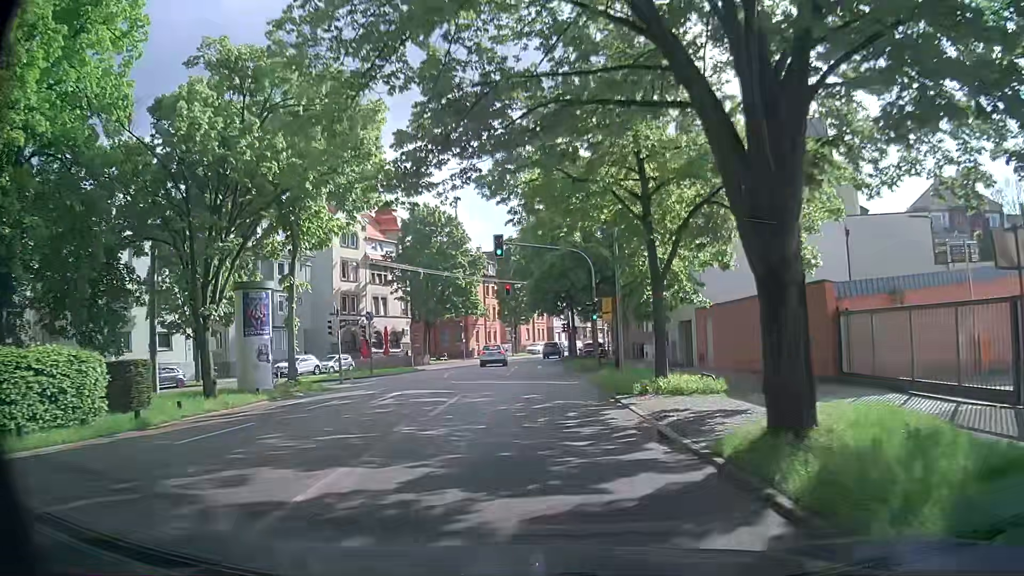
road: secondary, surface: asphalt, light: Day
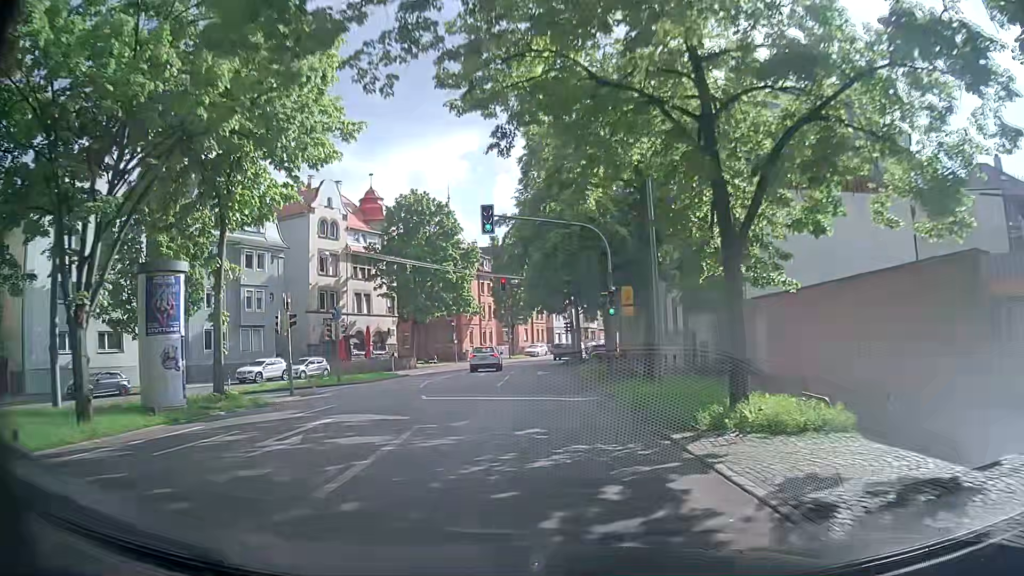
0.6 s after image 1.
(0.0, +6.7) m; 0°
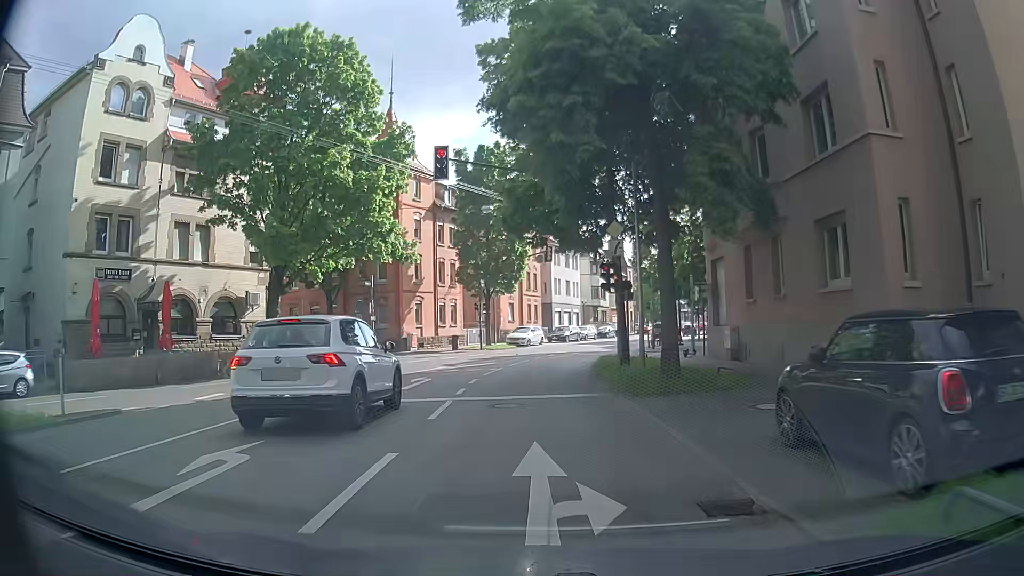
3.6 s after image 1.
(+0.6, +31.7) m; +1°
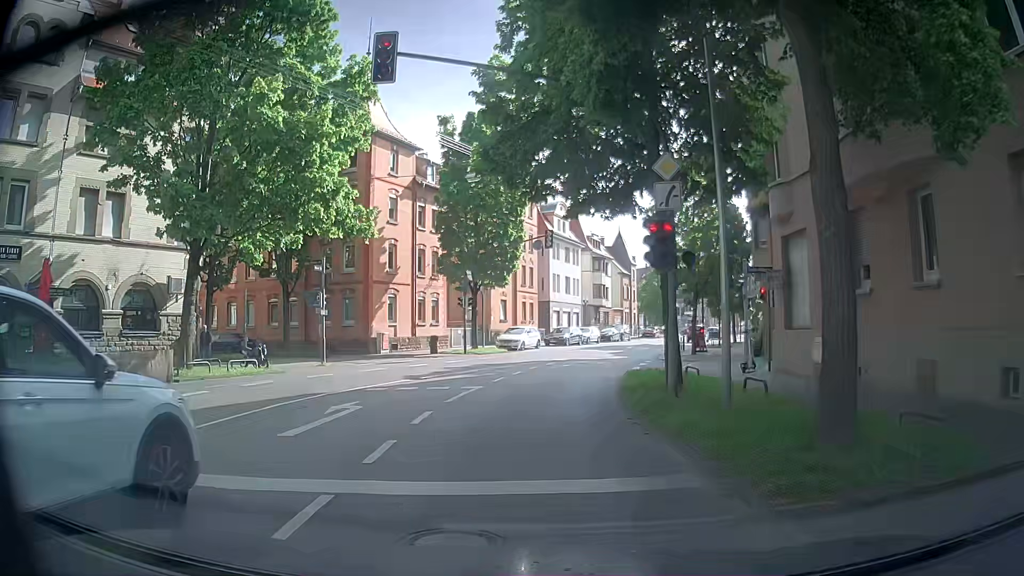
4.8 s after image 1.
(0.0, +7.3) m; +1°
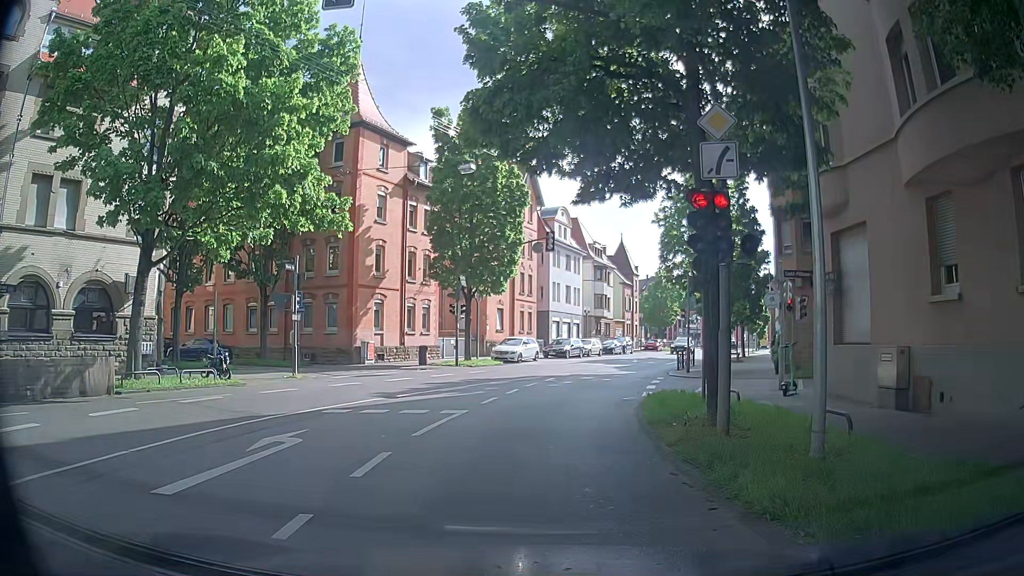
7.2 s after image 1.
(0.0, +2.9) m; -2°
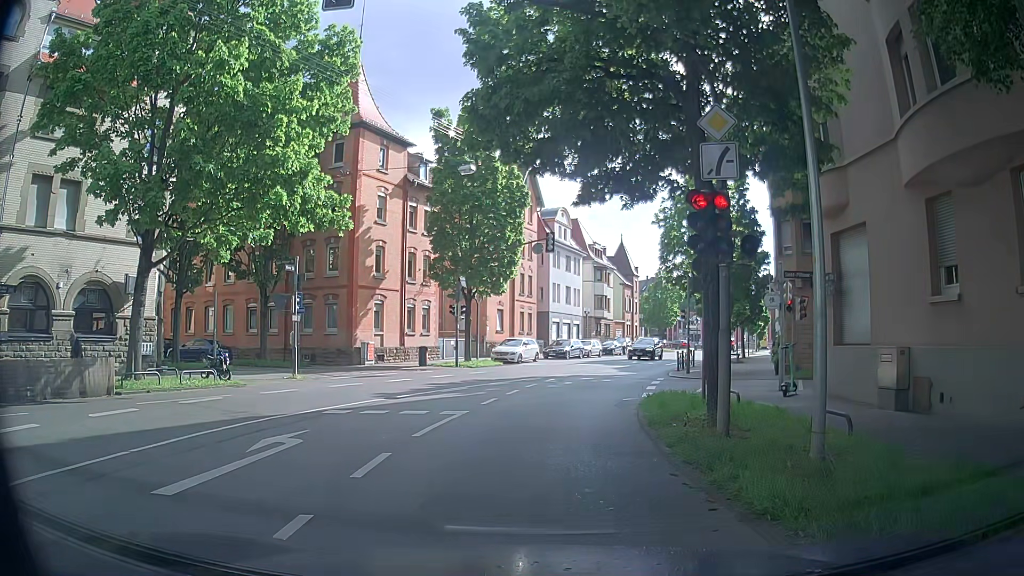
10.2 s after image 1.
(0.0, 0.0) m; 0°
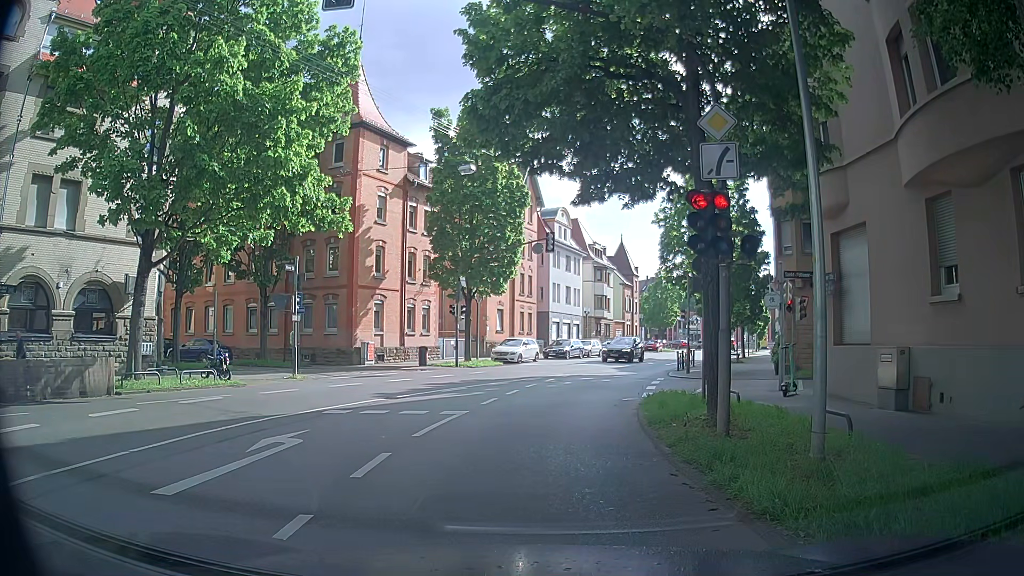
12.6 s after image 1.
(0.0, 0.0) m; 0°
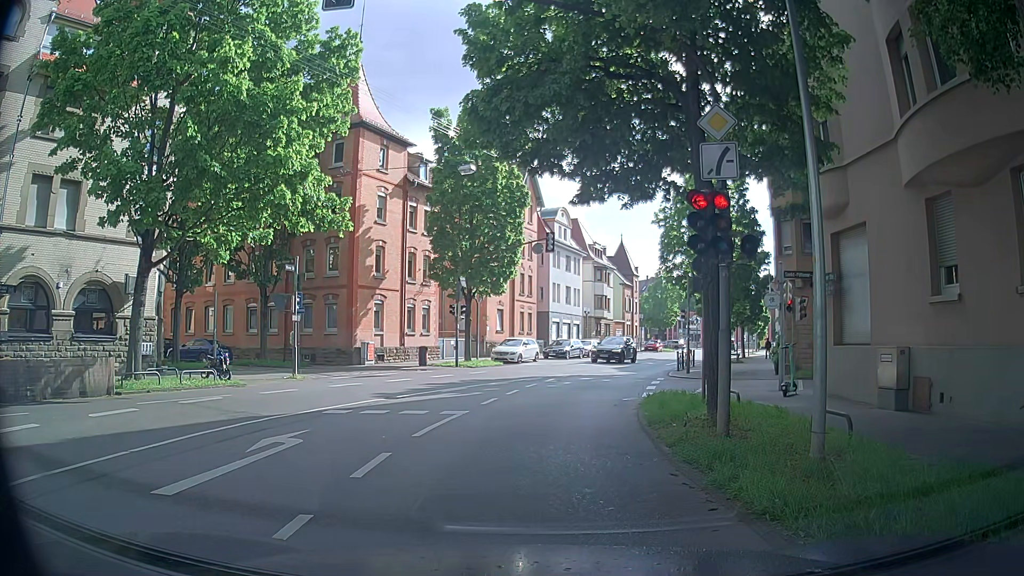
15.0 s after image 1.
(0.0, 0.0) m; 0°
(0, +10) (+2, +20) (+4, +30) (+7, +39) (+11, +48) (+15, +57) (+19, +66) (+23, +76) (+27, +85) (+29, +95) m
